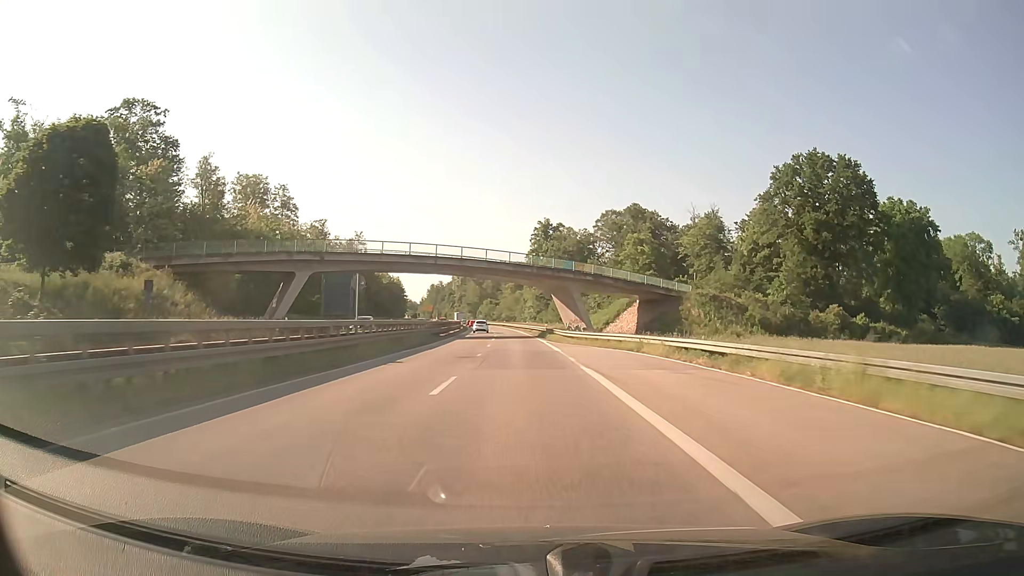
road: trunk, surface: asphalt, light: Day
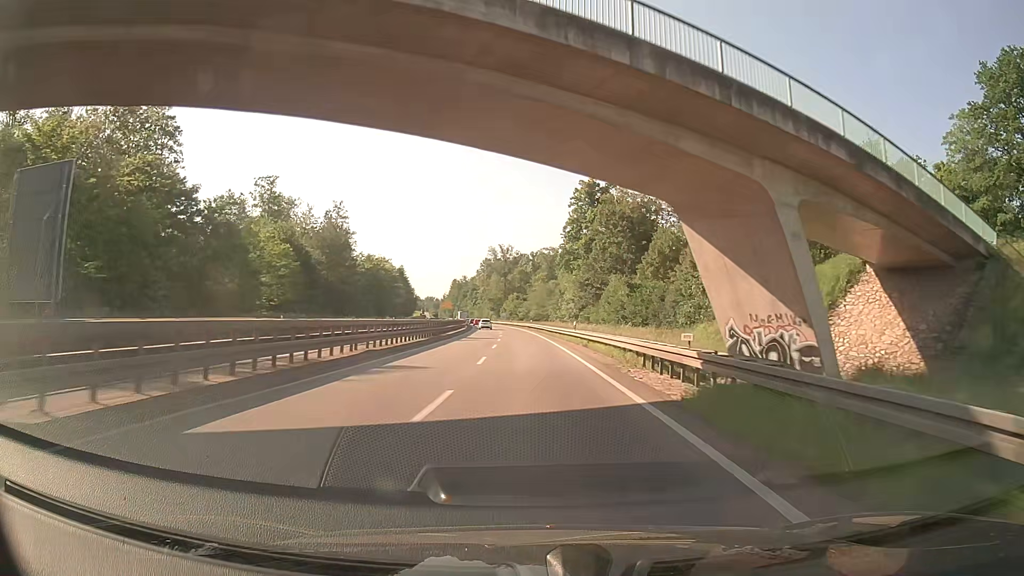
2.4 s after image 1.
(-1.0, +51.1) m; -3°
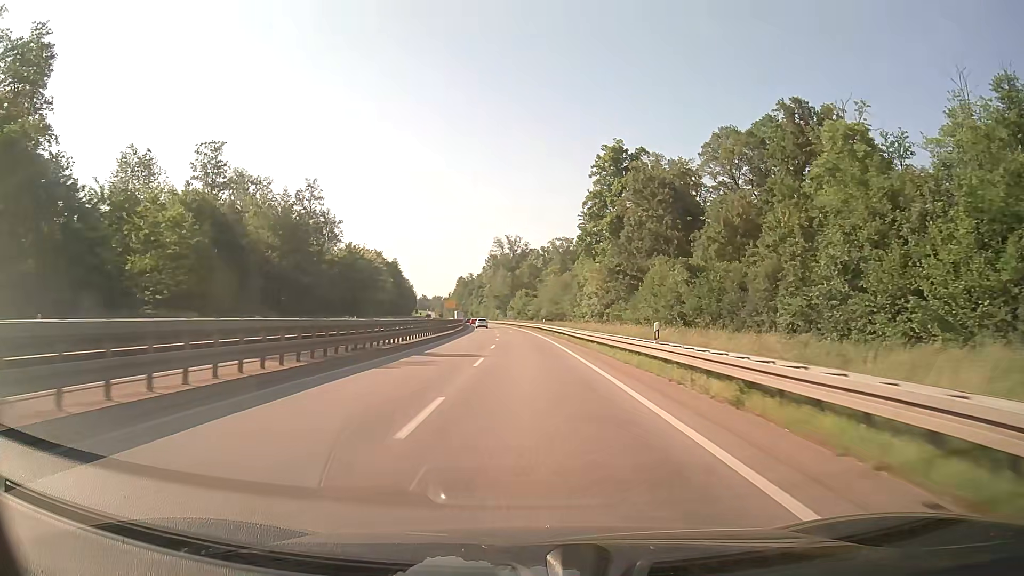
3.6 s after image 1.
(-0.1, +25.0) m; 0°
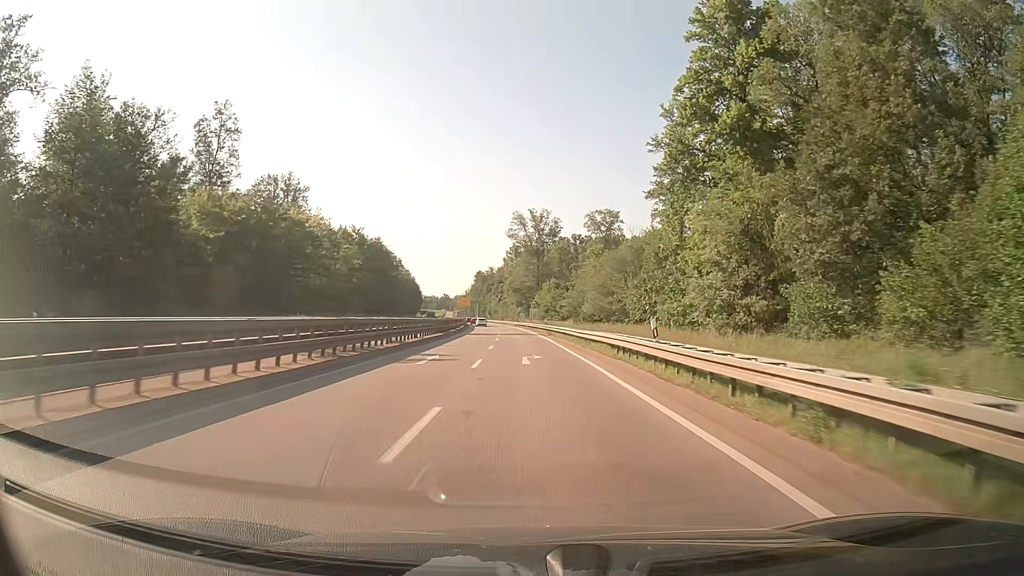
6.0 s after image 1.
(-1.3, +49.0) m; -3°
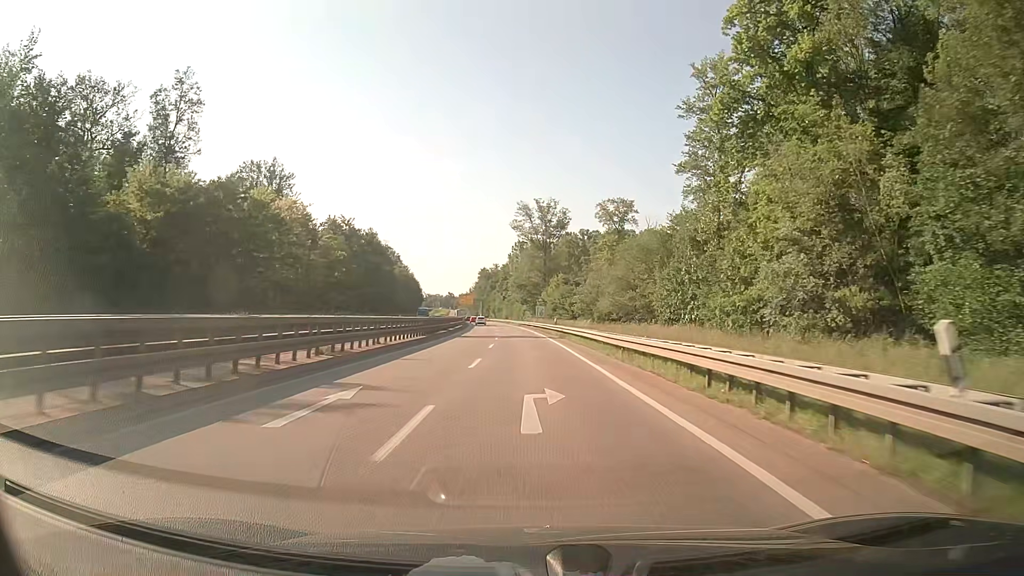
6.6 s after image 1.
(-0.1, +12.0) m; -1°
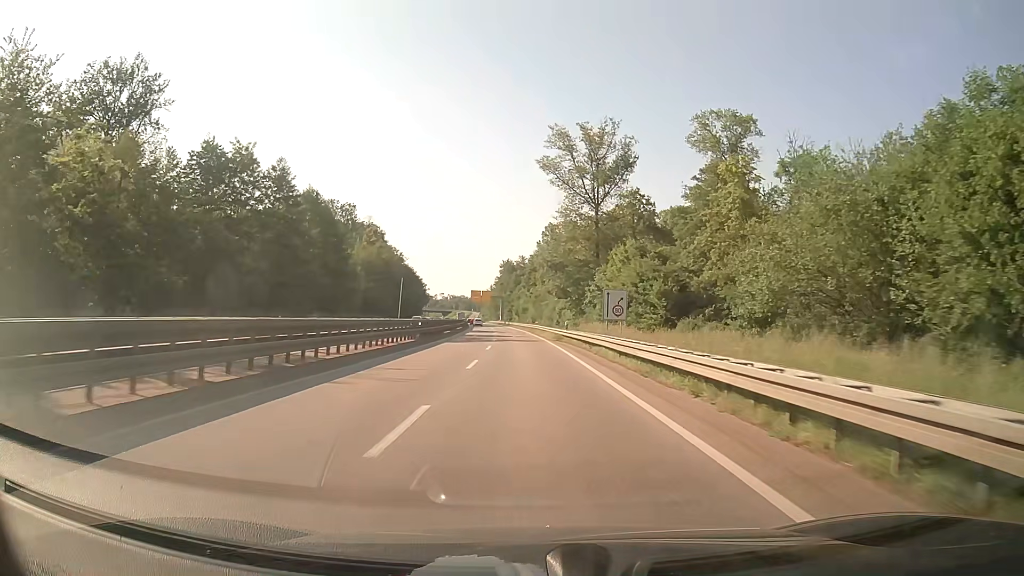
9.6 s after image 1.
(-1.1, +59.0) m; -2°
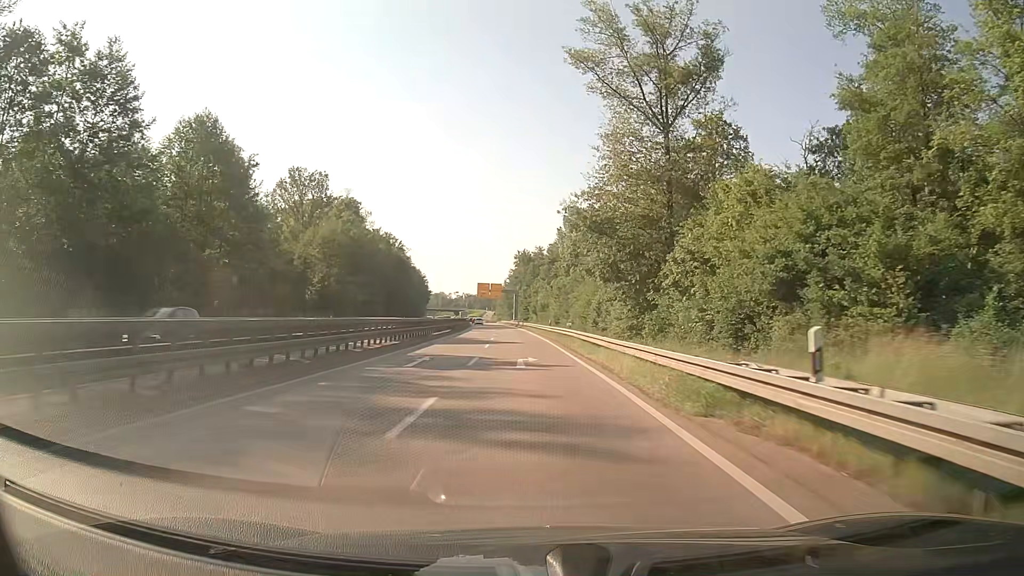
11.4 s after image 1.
(-0.4, +34.8) m; -1°
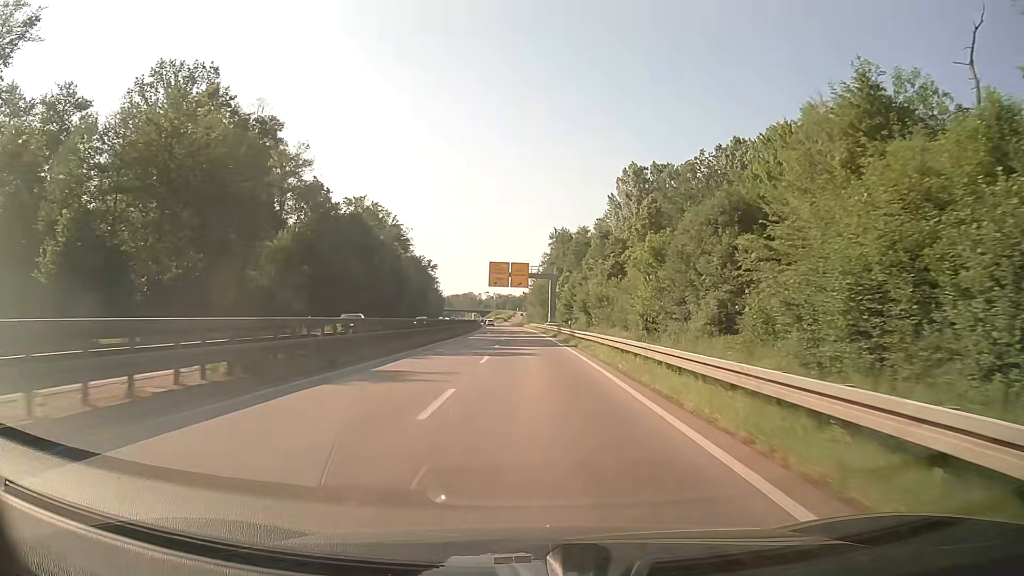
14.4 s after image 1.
(-1.6, +58.1) m; -3°
(0, +10) (0, +20) (0, +30) (0, +40) (0, +50) (-1, +60) (-1, +70) (-1, +80) (-1, +90) (-2, +100) m
